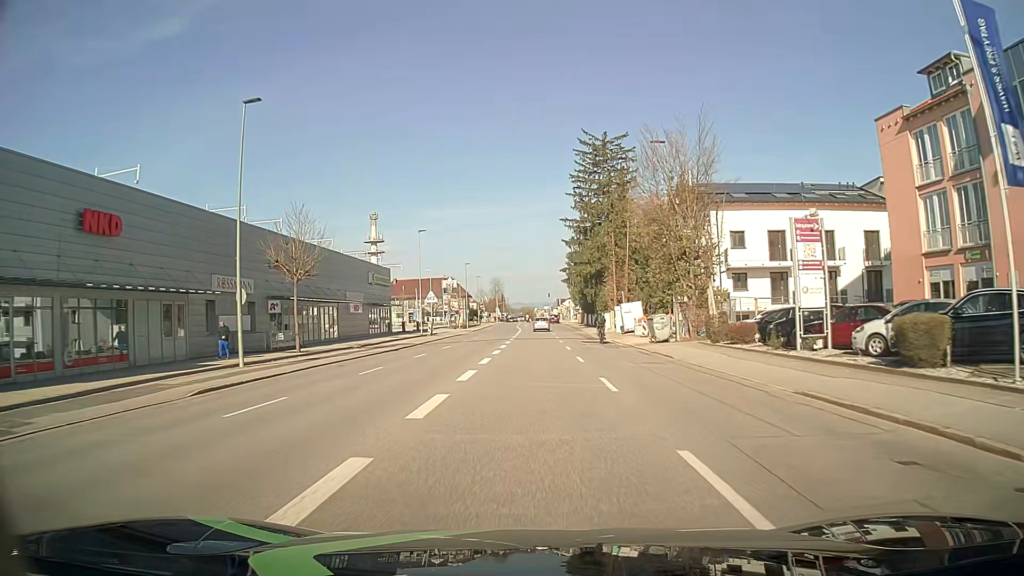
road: tertiary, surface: asphalt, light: Day
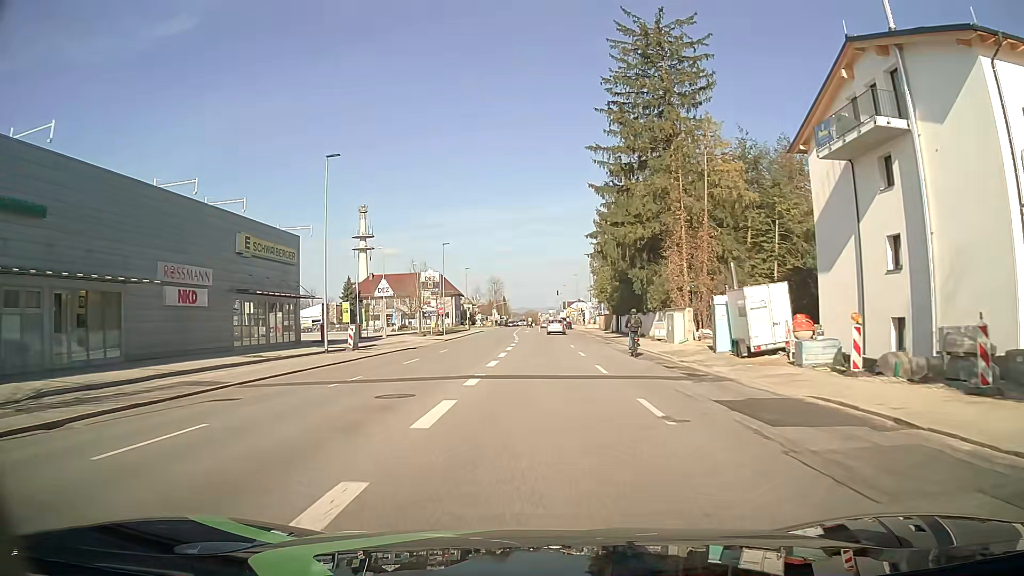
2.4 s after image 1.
(0.0, +31.1) m; 0°
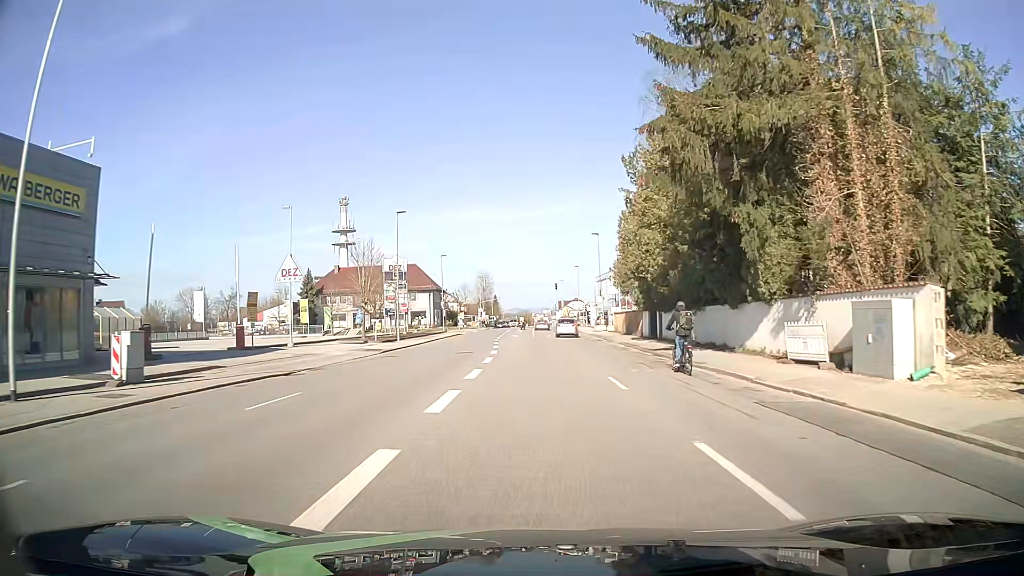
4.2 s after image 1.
(+0.1, +22.5) m; 0°
(0, +10) (0, +20) (0, +30) (-1, +40) (-1, +50) (-1, +60) (-1, +70) (-1, +80) (-2, +90) (-2, +100) m
